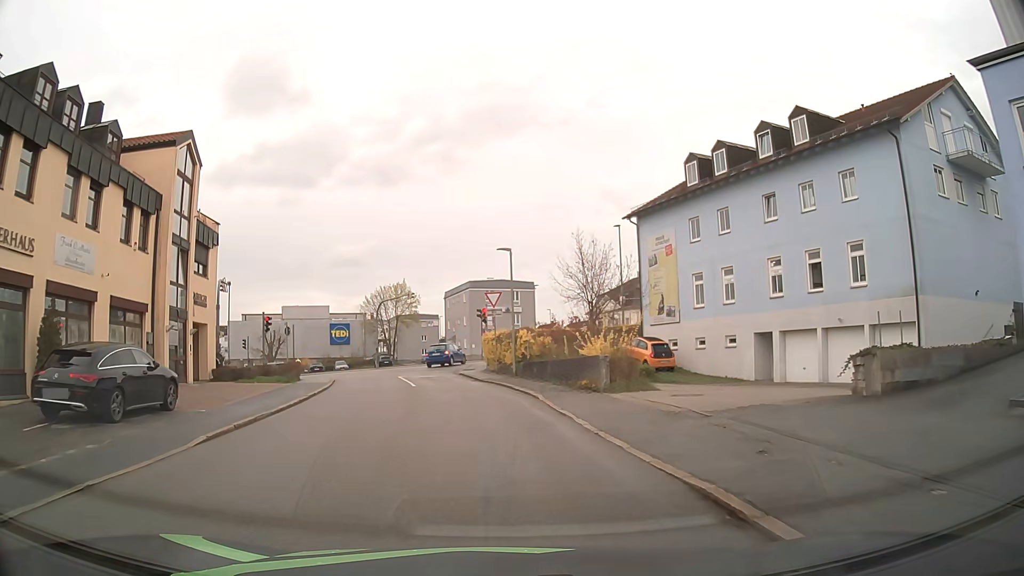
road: residential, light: Day
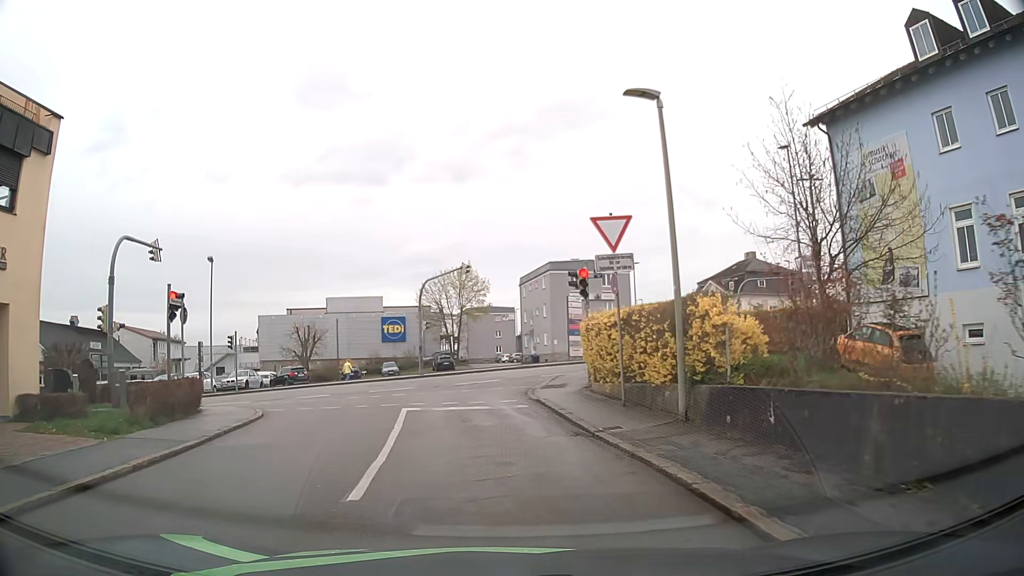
(-1.2, +17.2) m; -8°
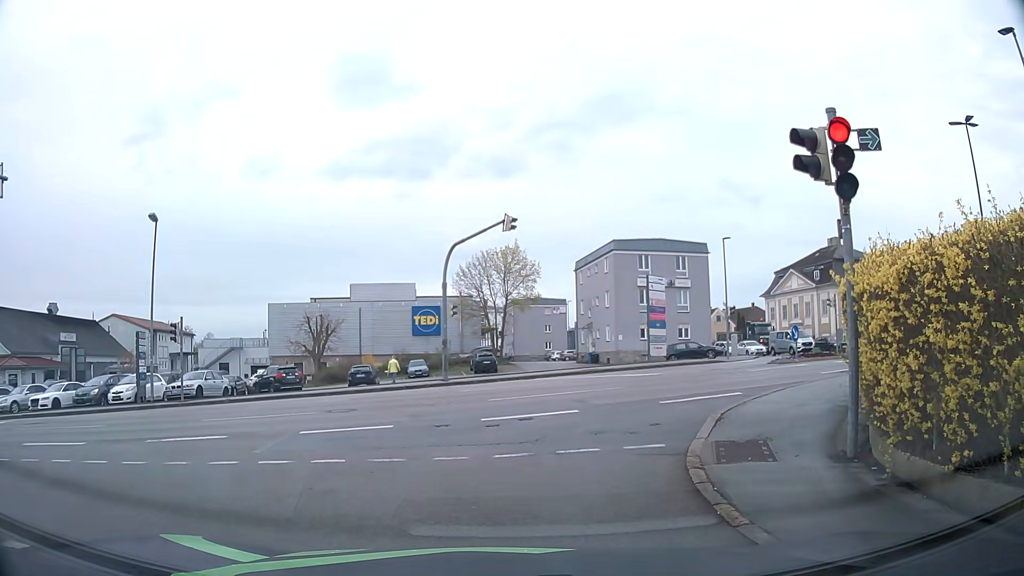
(-0.5, +12.3) m; -6°
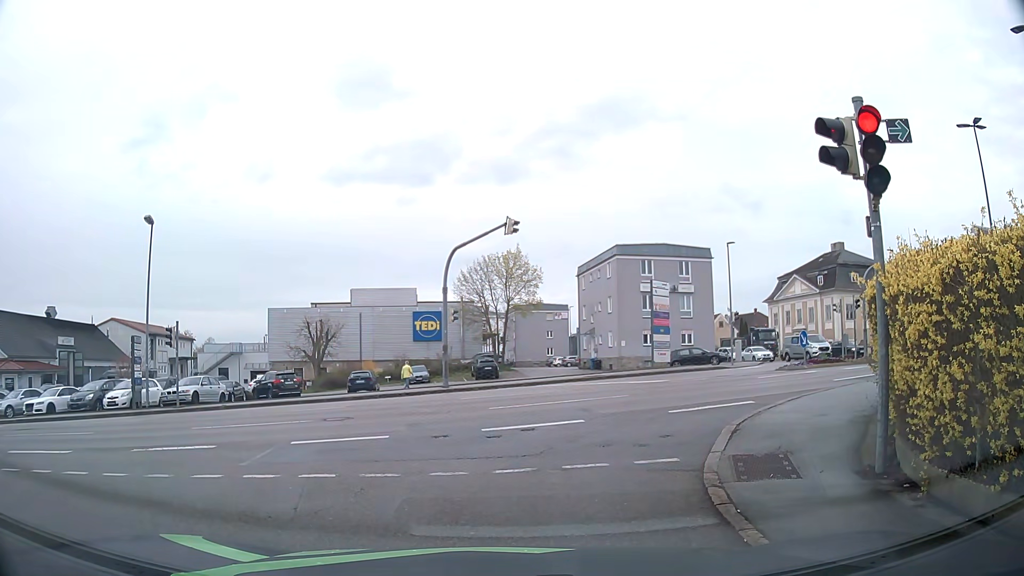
(0.0, +0.6) m; 0°
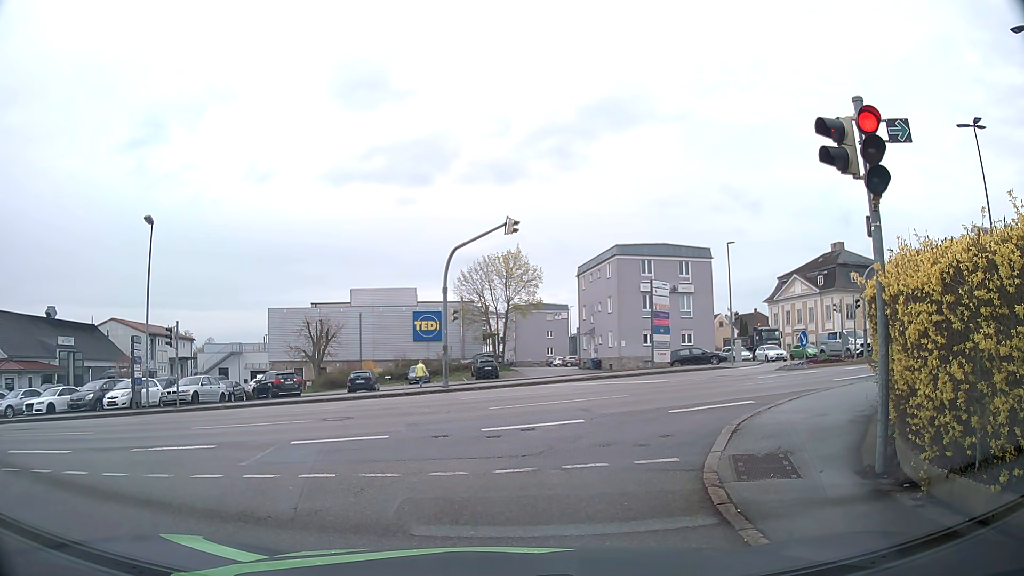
(0.0, 0.0) m; 0°
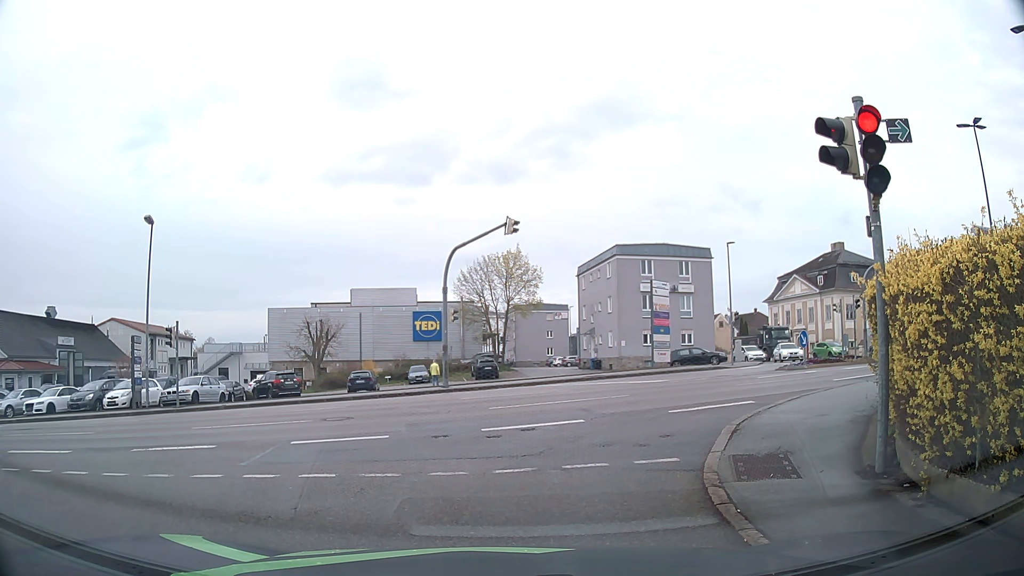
(0.0, 0.0) m; 0°
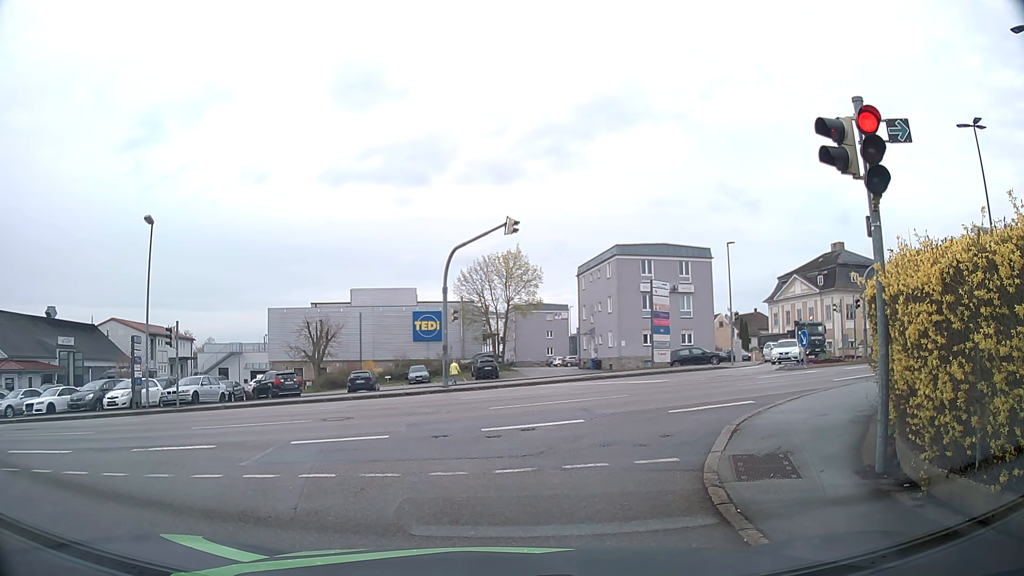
(0.0, 0.0) m; 0°
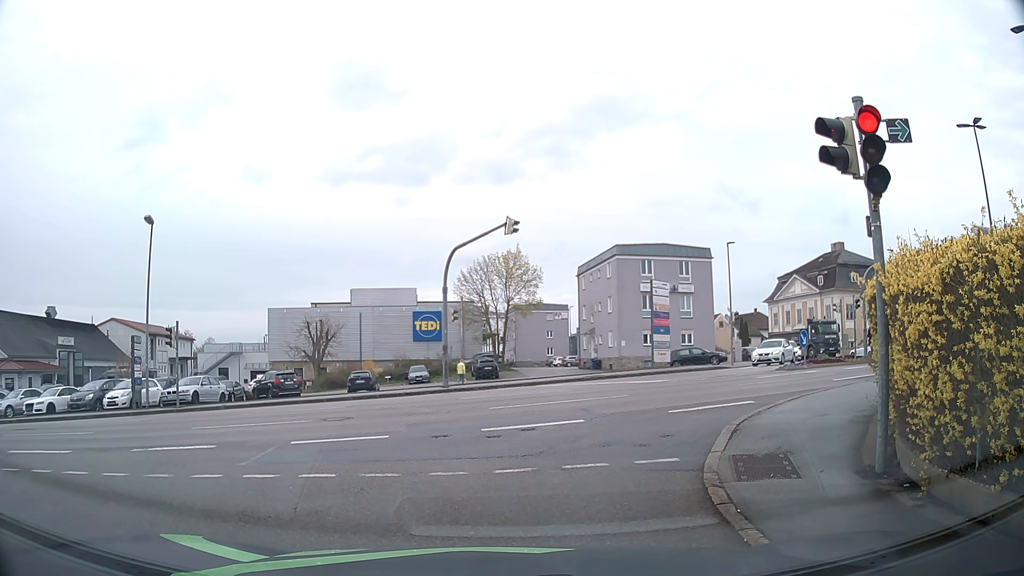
(0.0, 0.0) m; 0°
